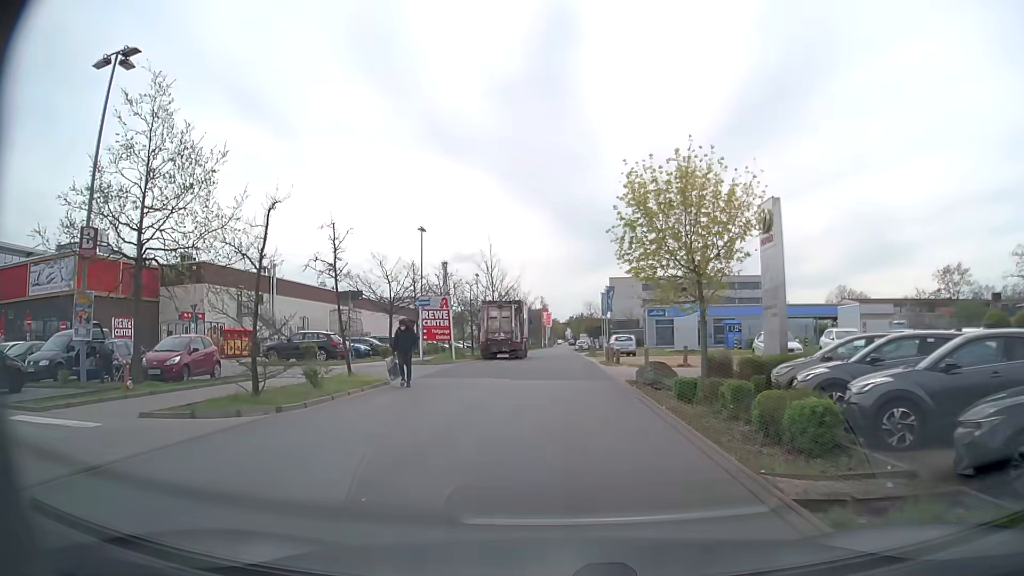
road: service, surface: asphalt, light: Day
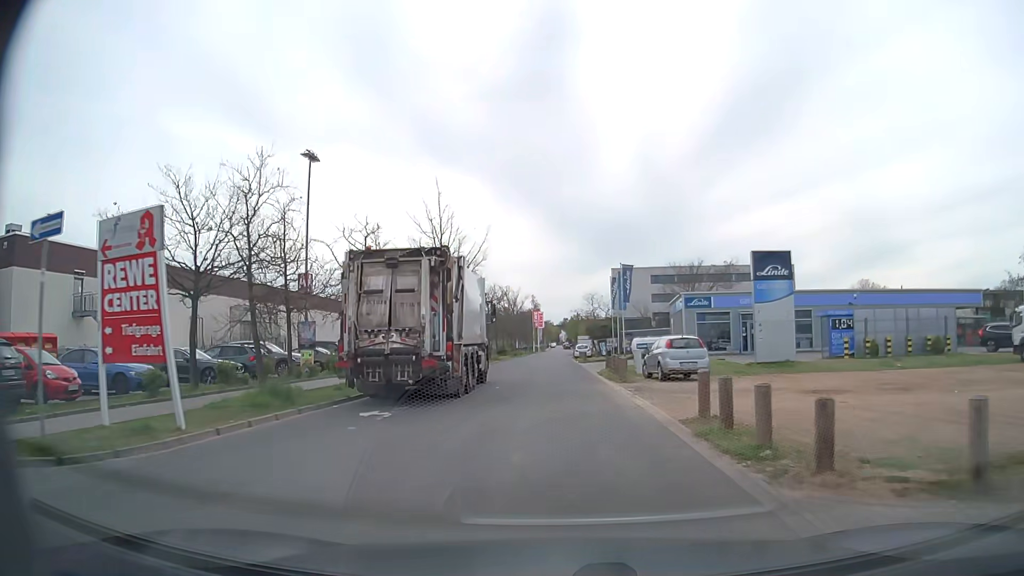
(+0.1, +24.3) m; 0°
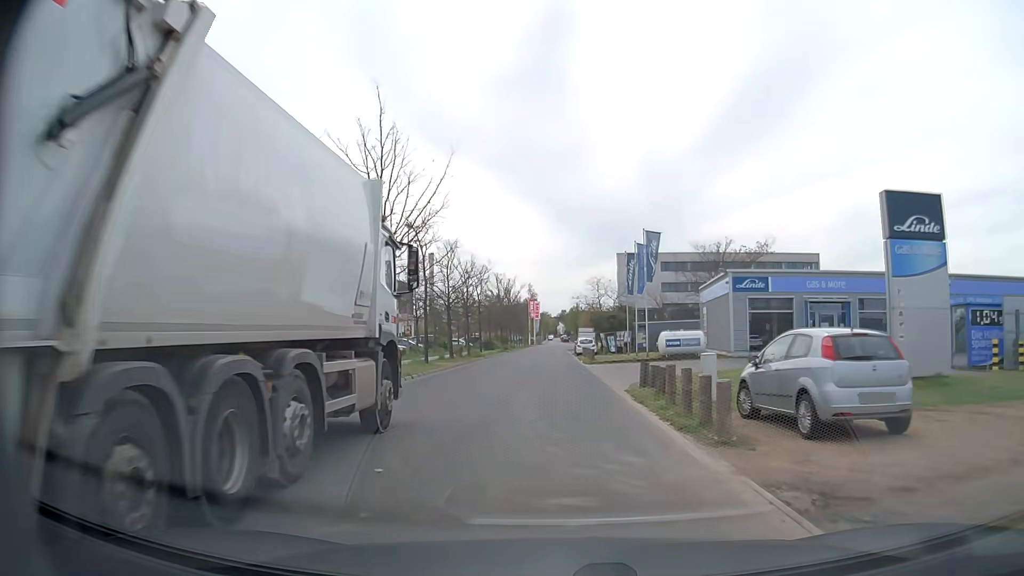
(0.0, +13.5) m; 0°
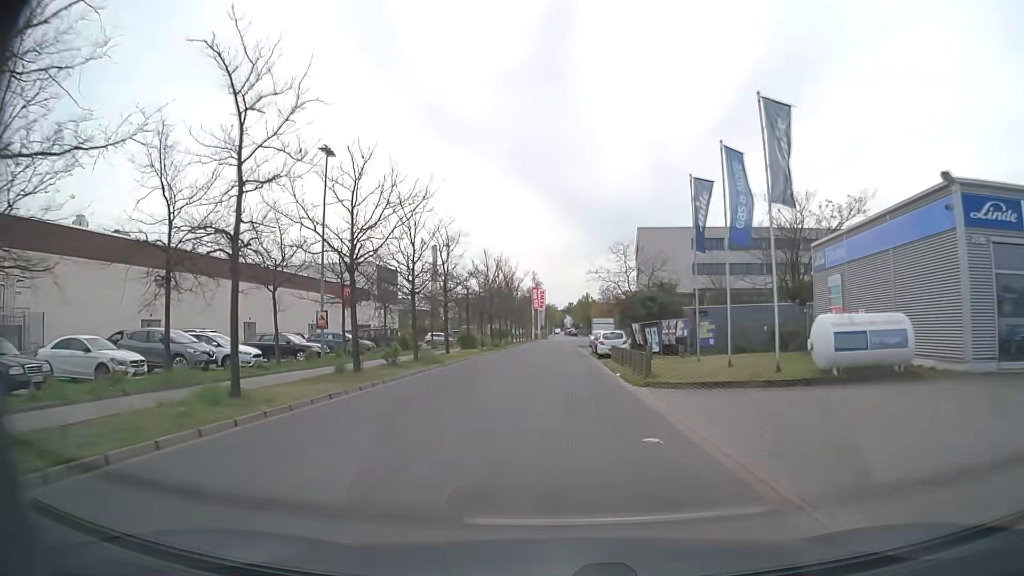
(-0.1, +20.4) m; -1°
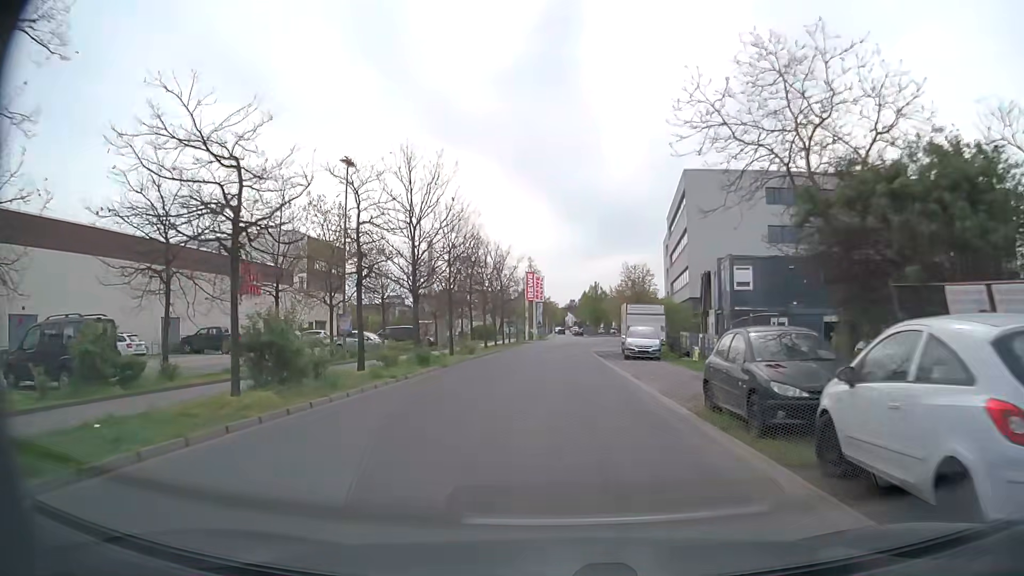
(-0.1, +32.8) m; 0°
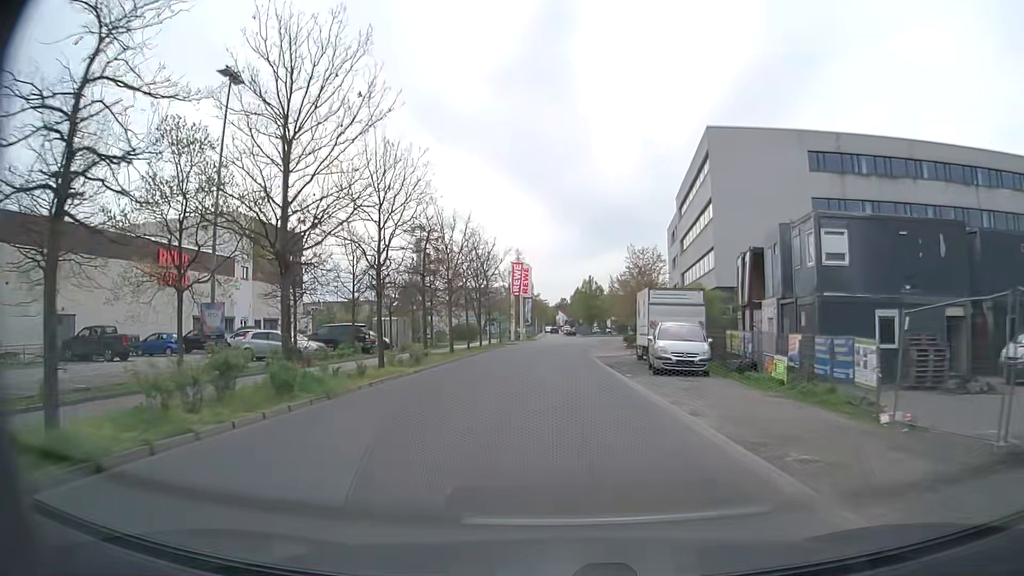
(+0.1, +12.7) m; +1°
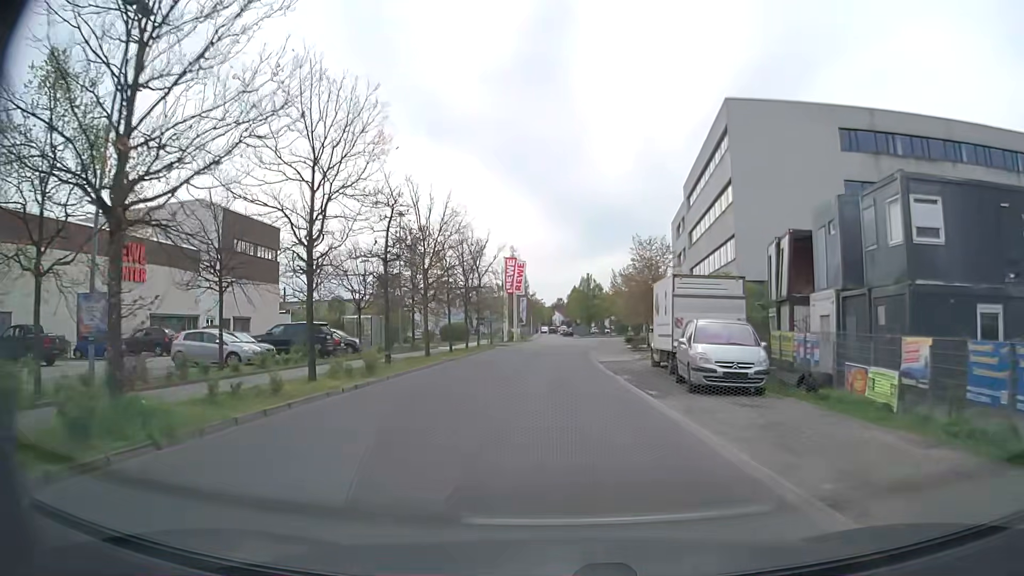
(0.0, +6.3) m; +1°
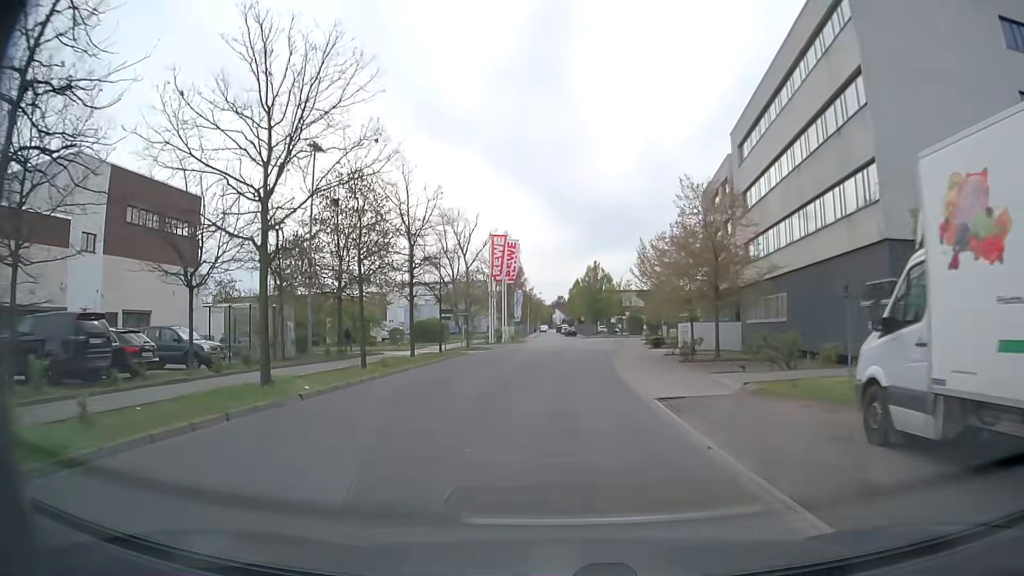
(0.0, +18.5) m; 0°
